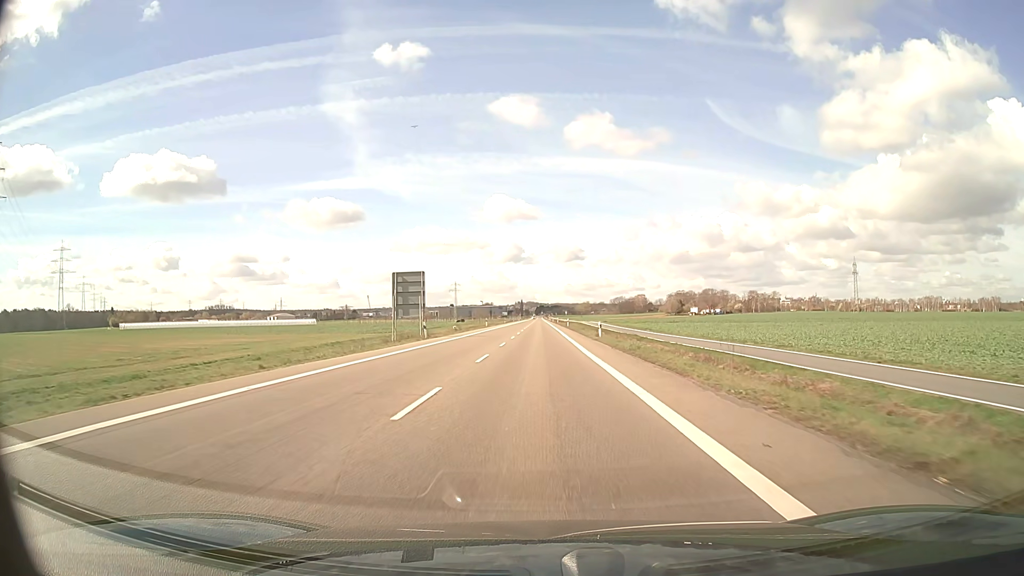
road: secondary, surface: asphalt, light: Day
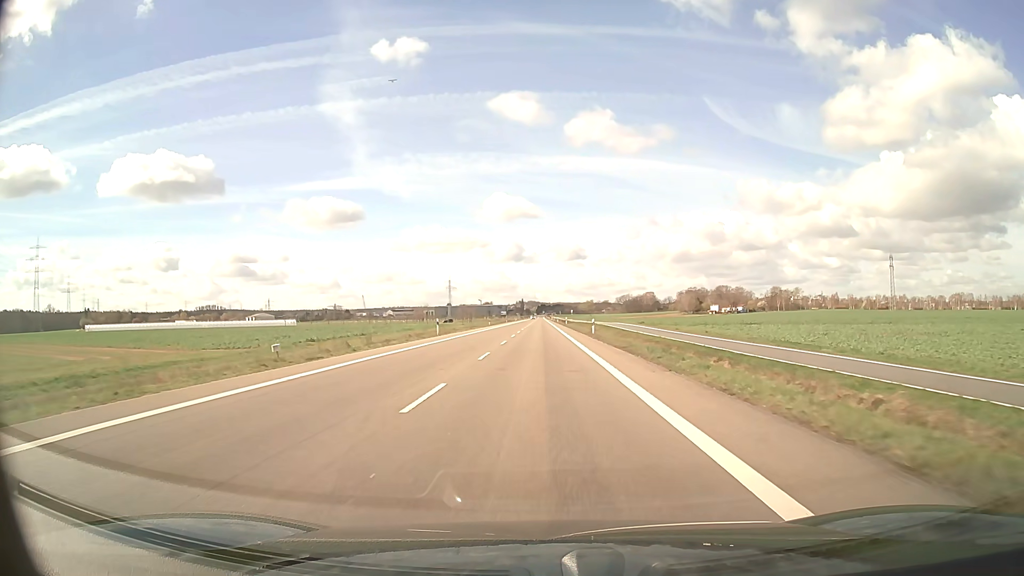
(0.0, +45.0) m; 0°
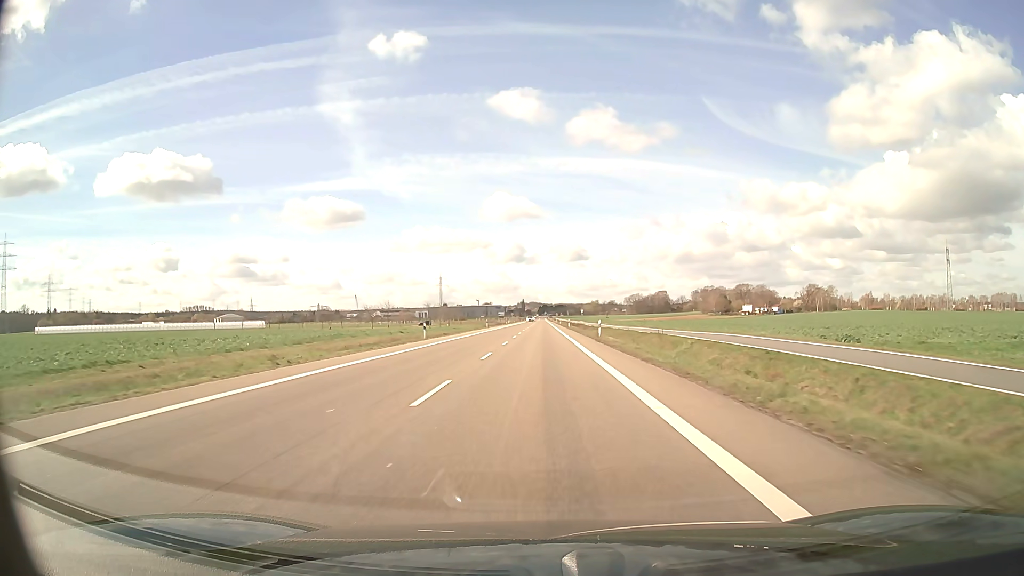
(-0.1, +56.3) m; 0°
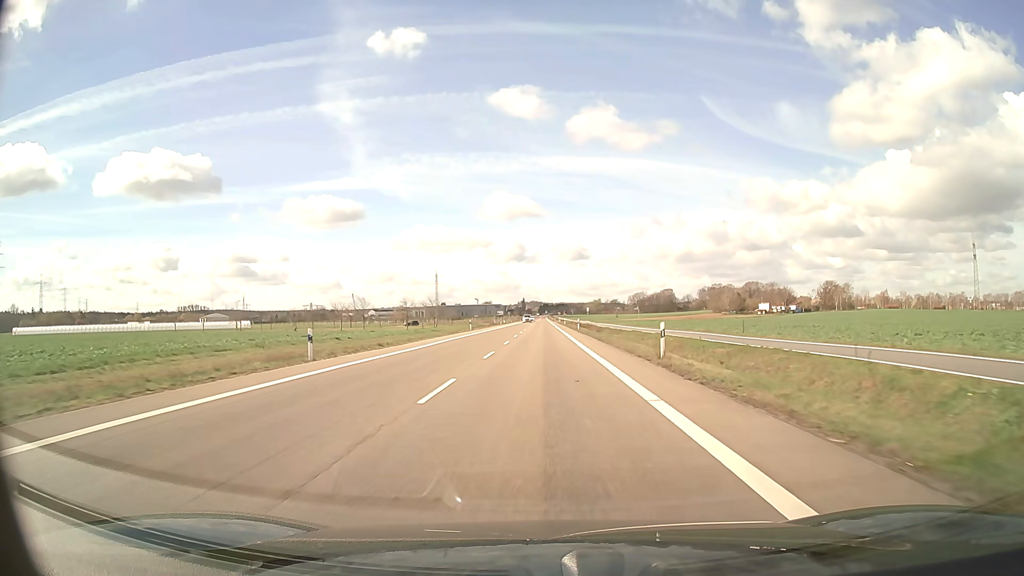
(0.0, +22.5) m; 0°
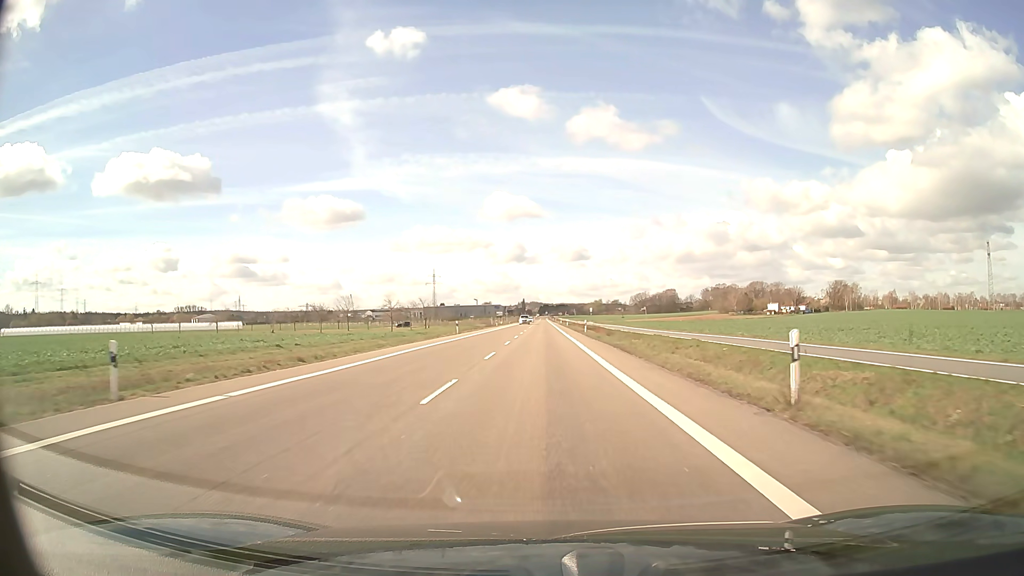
(0.0, +11.3) m; 0°
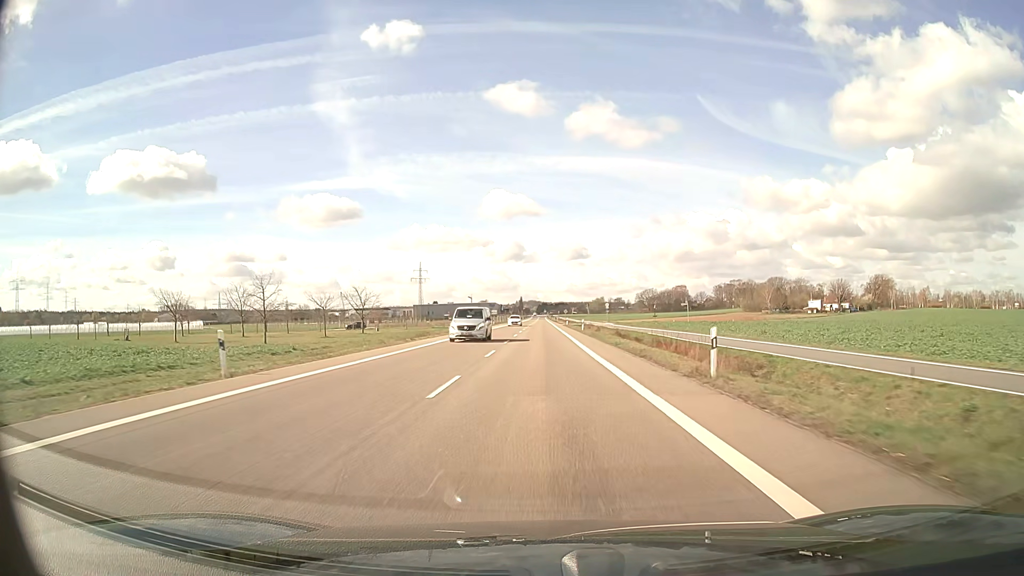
(0.0, +45.1) m; 0°
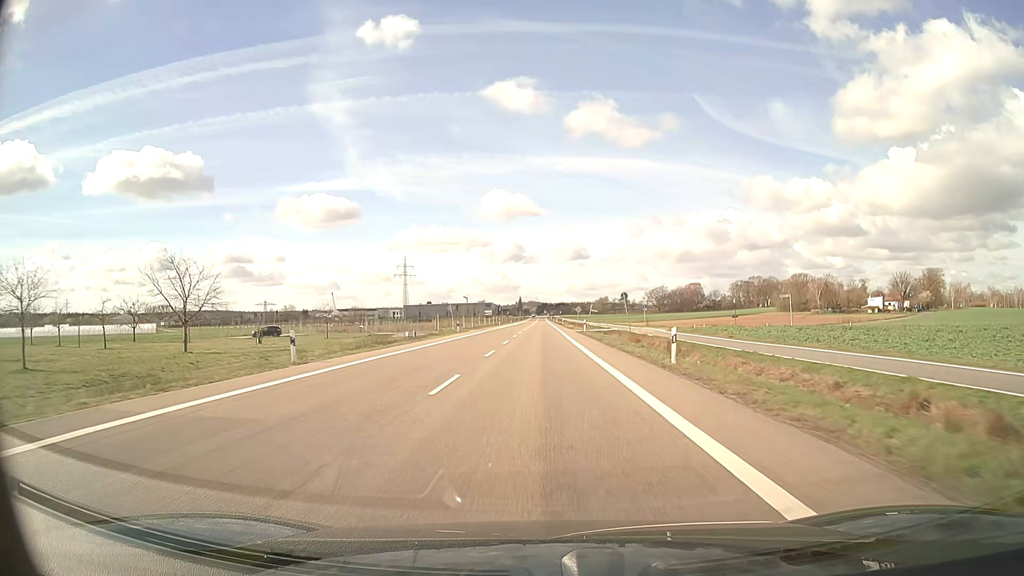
(0.0, +45.1) m; 0°
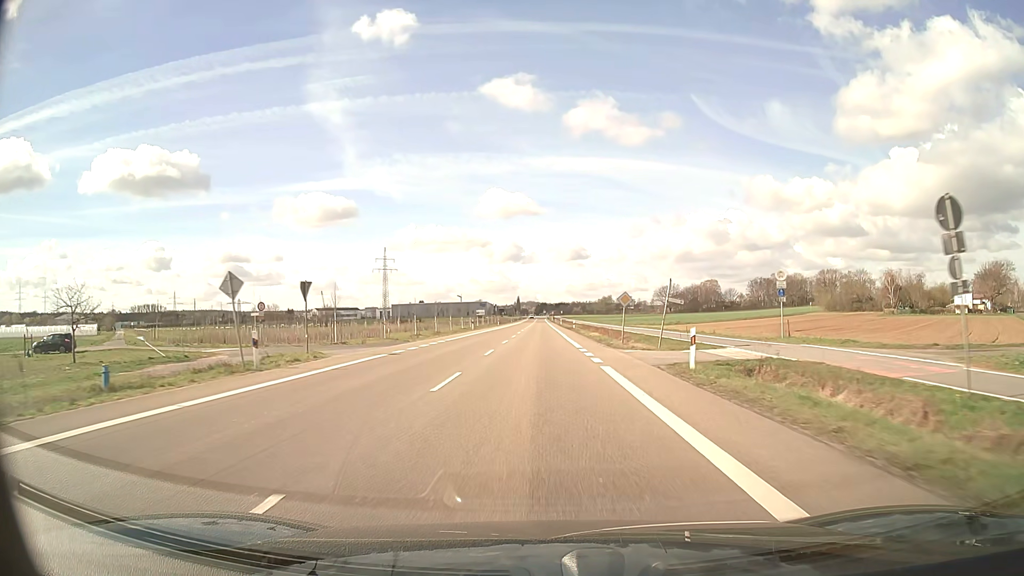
(0.0, +45.0) m; 0°
(0, +10) (0, +20) (0, +30) (0, +40) (0, +50) (0, +60) (0, +70) (0, +80) (0, +90) (0, +100) m
